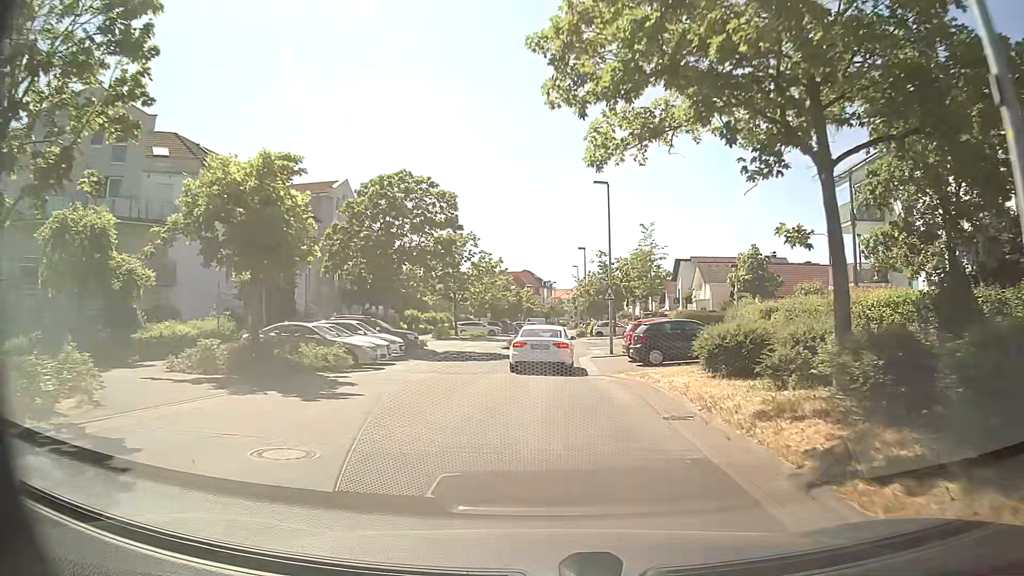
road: residential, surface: asphalt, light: Day
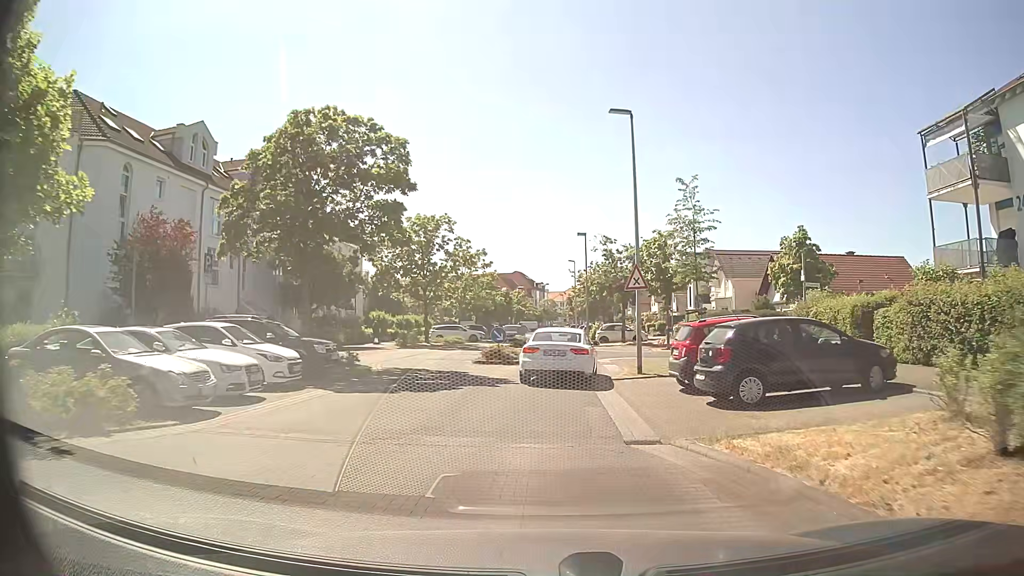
(0.0, +10.8) m; 0°
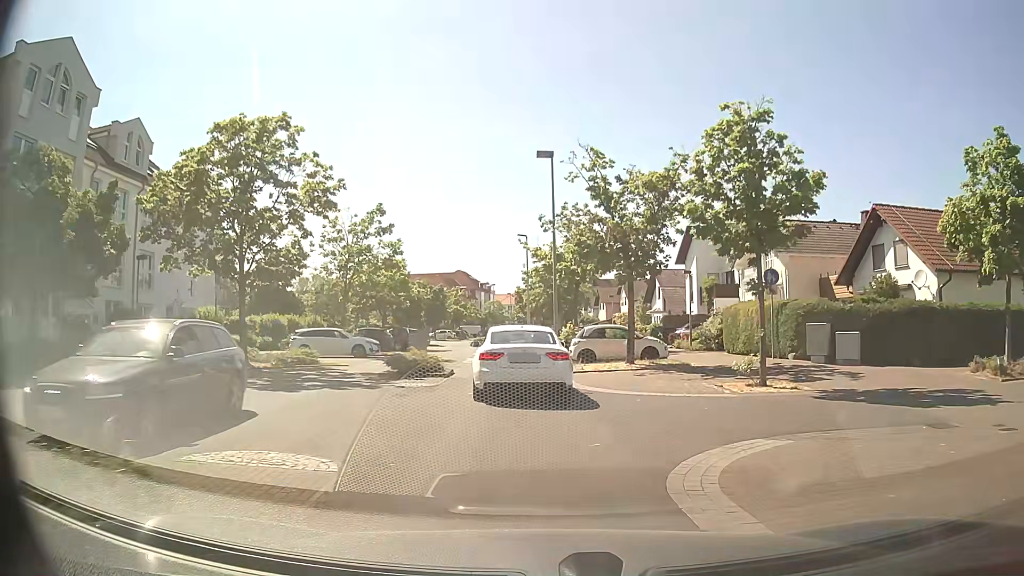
(+1.0, +22.2) m; +5°
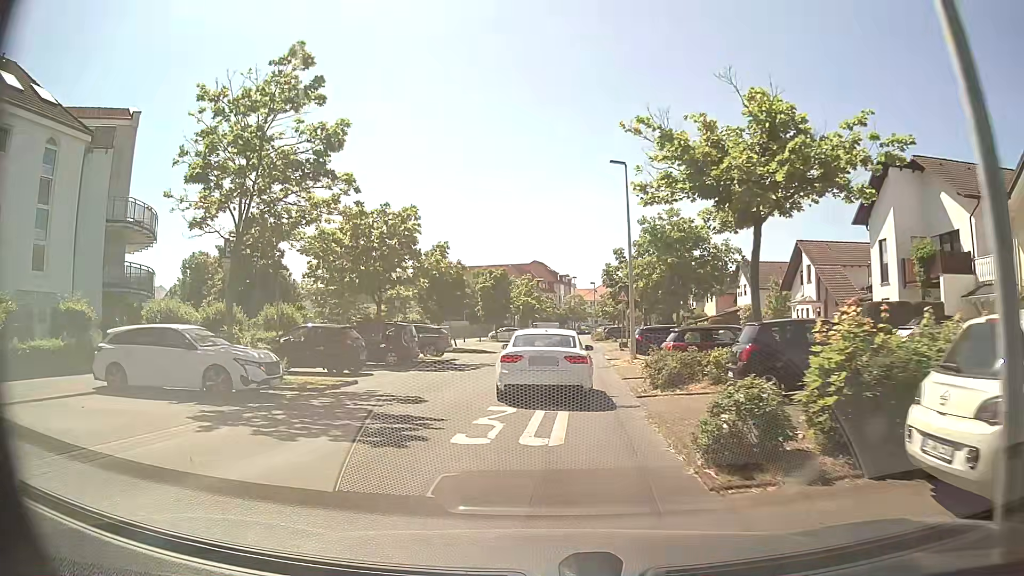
(-1.1, +21.0) m; -7°
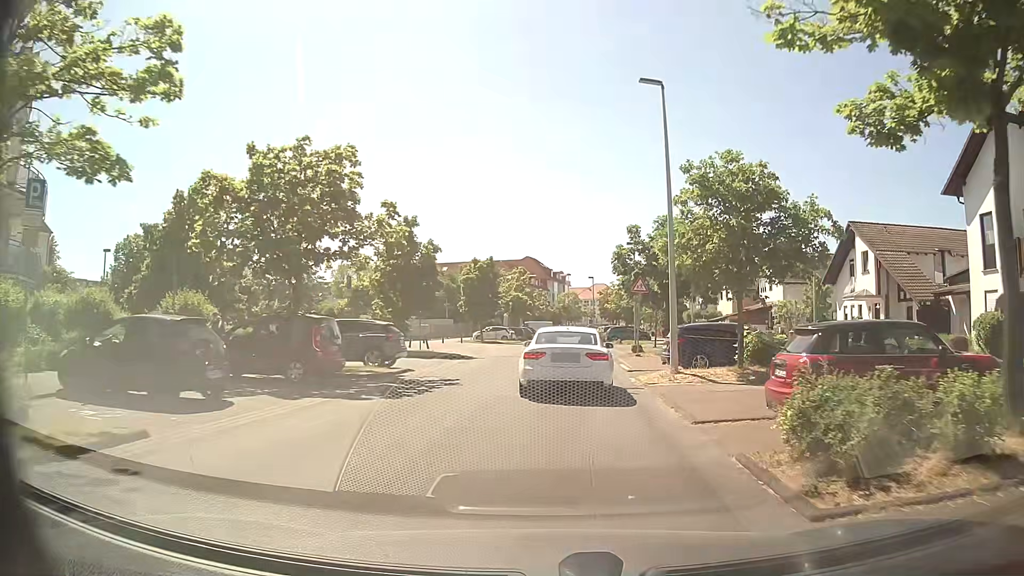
(-0.1, +9.5) m; +1°
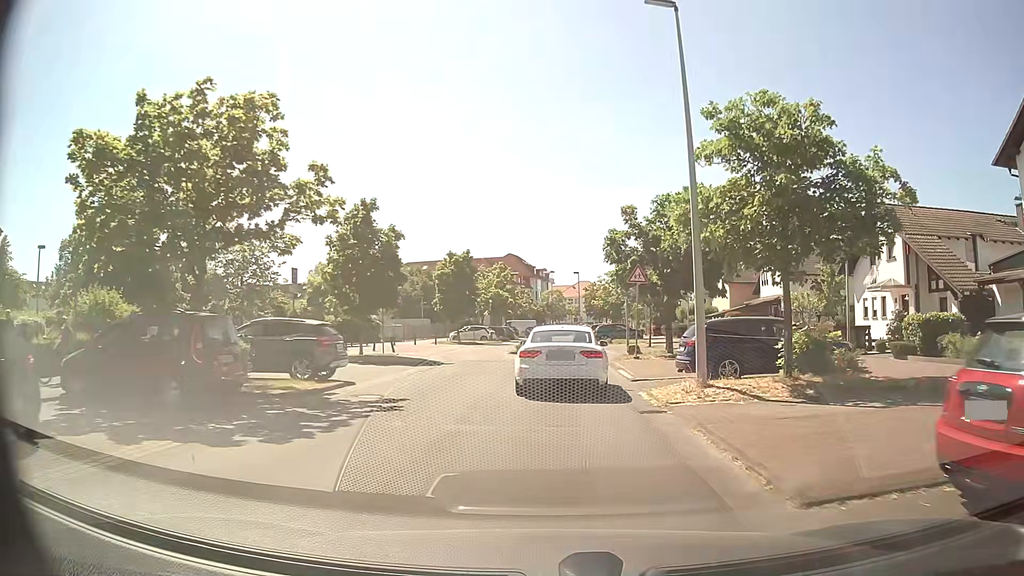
(0.0, +5.0) m; +1°
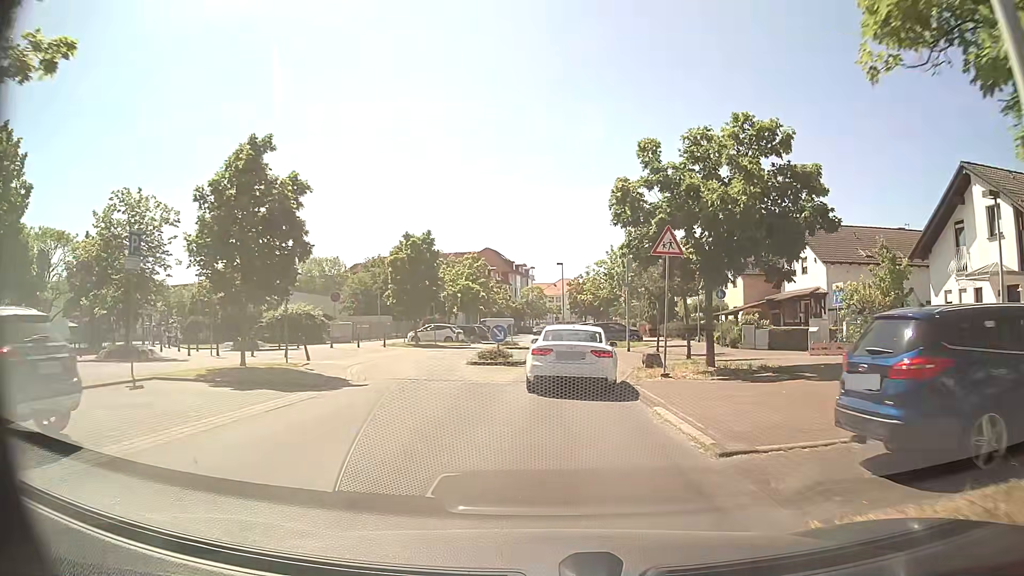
(+0.1, +10.2) m; +2°
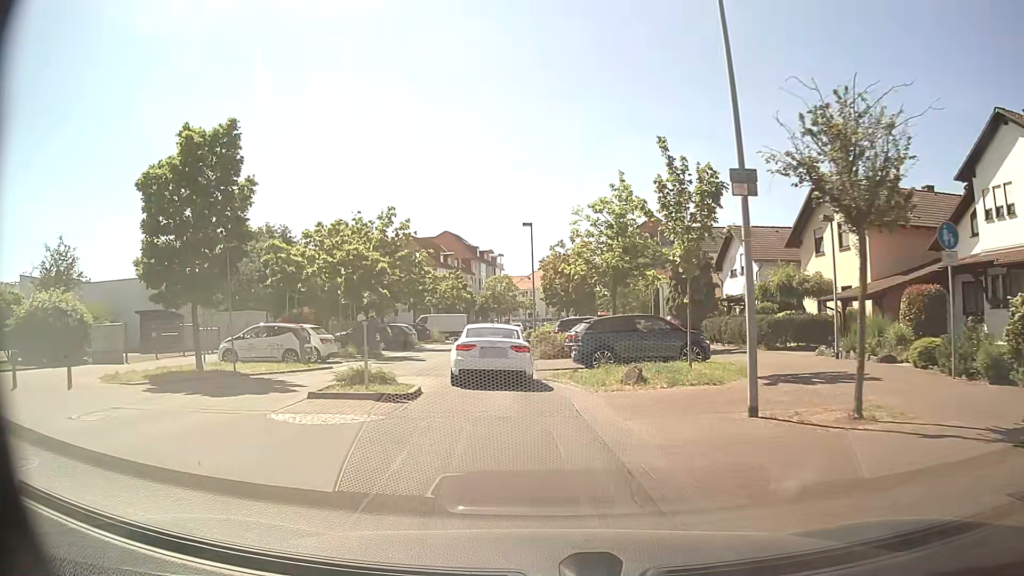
(+0.8, +25.5) m; +1°
(0, +10) (-1, +20) (-2, +30) (-3, +40) (-3, +50) (-3, +60) (-3, +70) (-2, +80) (-1, +90) (0, +100) m
